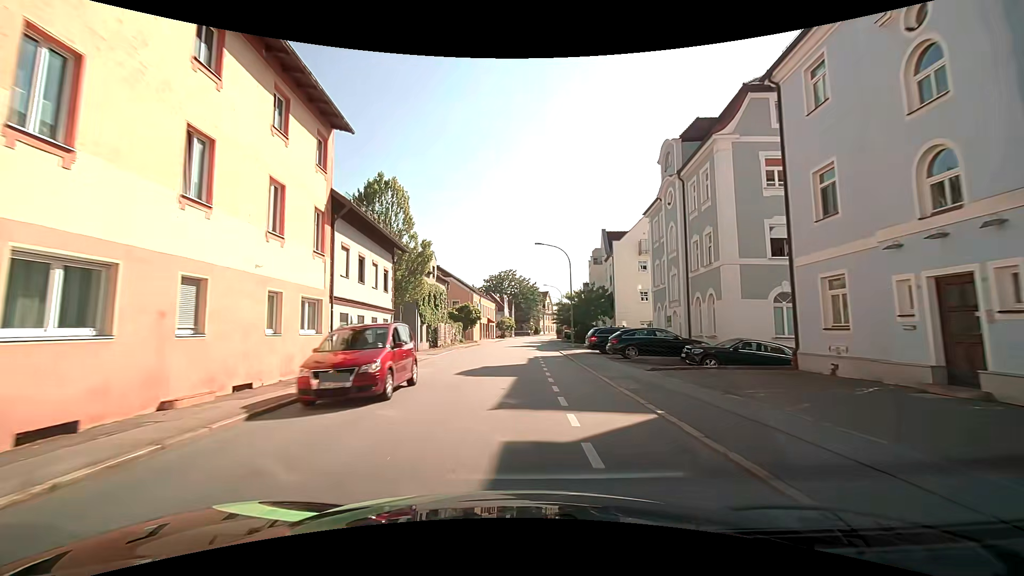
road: tertiary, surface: asphalt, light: Day
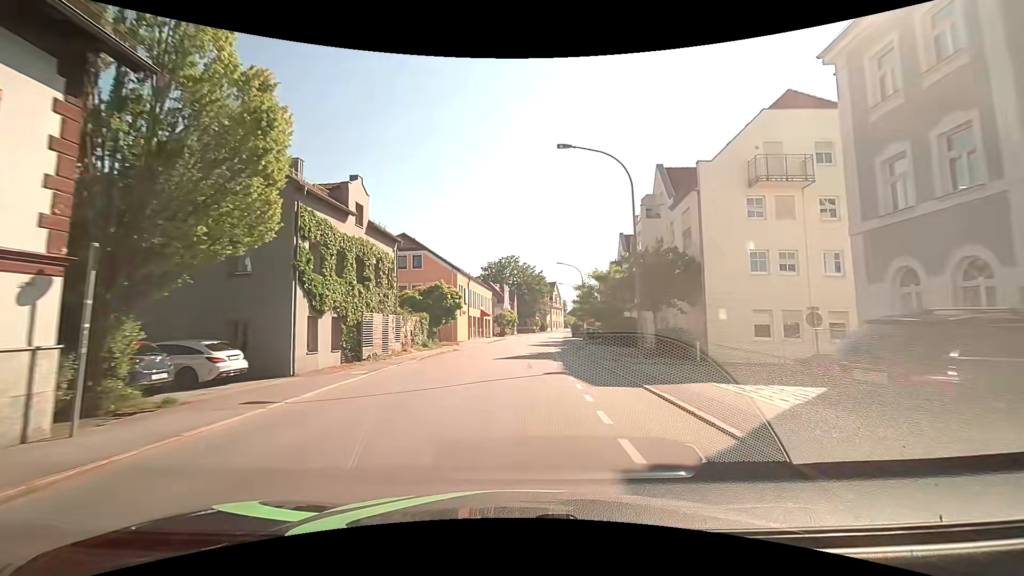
(0.0, +21.9) m; -1°
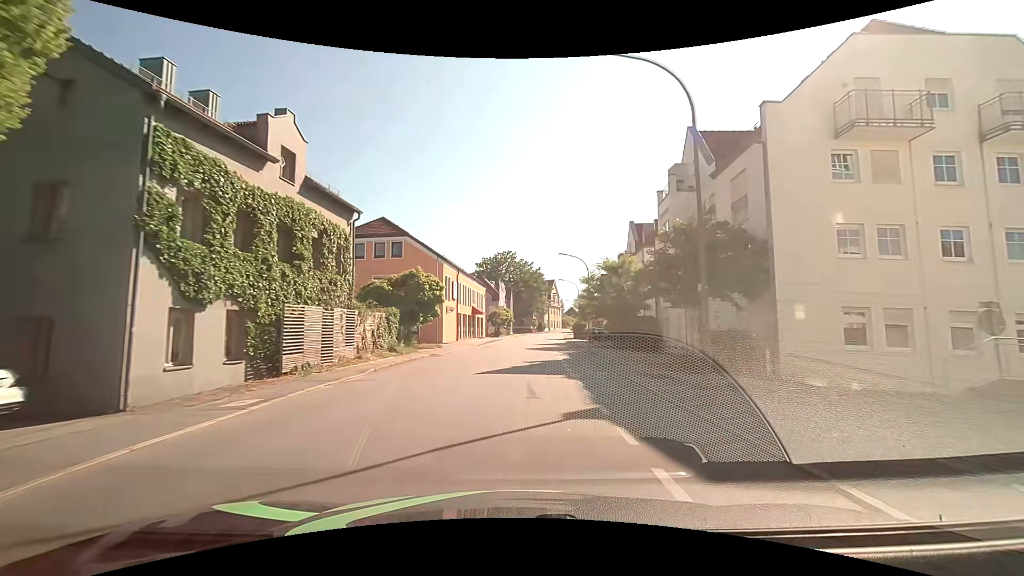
(0.0, +7.1) m; +1°
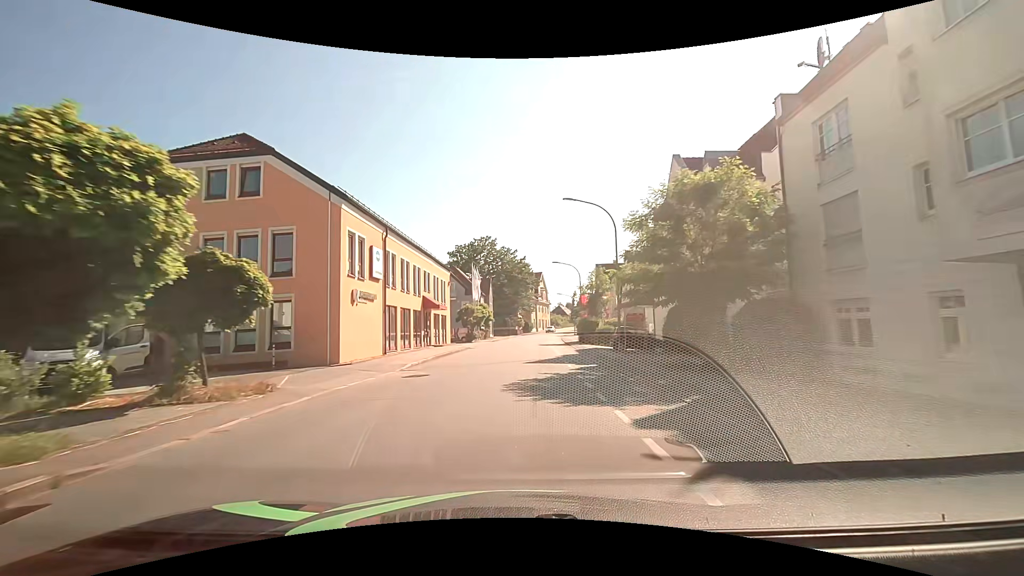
(+0.3, +21.0) m; +2°
(0, +10) (0, +20) (+1, +30) (+1, +40) (+2, +50) (+3, +60) (+4, +70) (+5, +80) (+5, +90) (+7, +100) m
